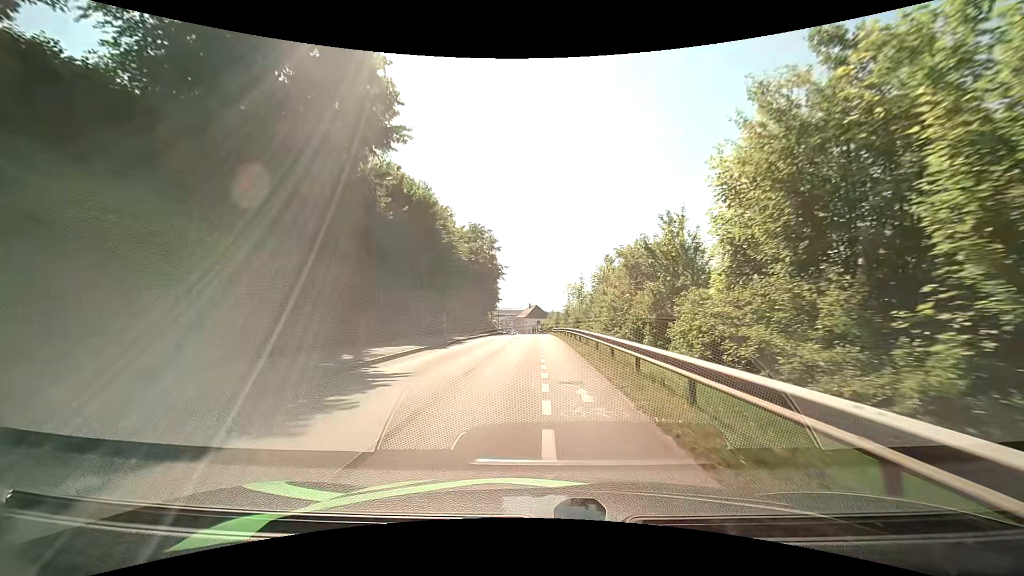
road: residential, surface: asphalt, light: Day
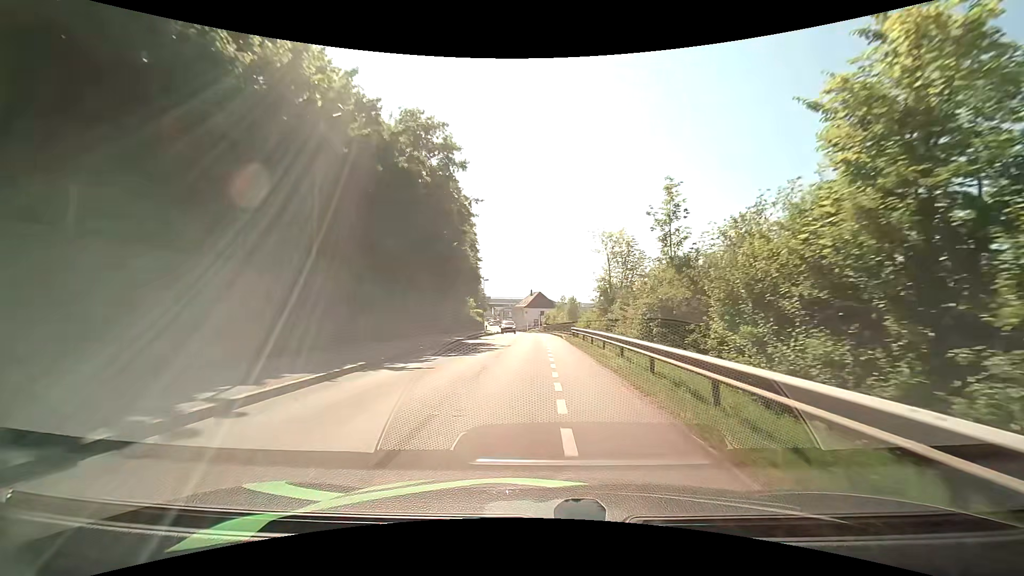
(0.0, +36.3) m; 0°
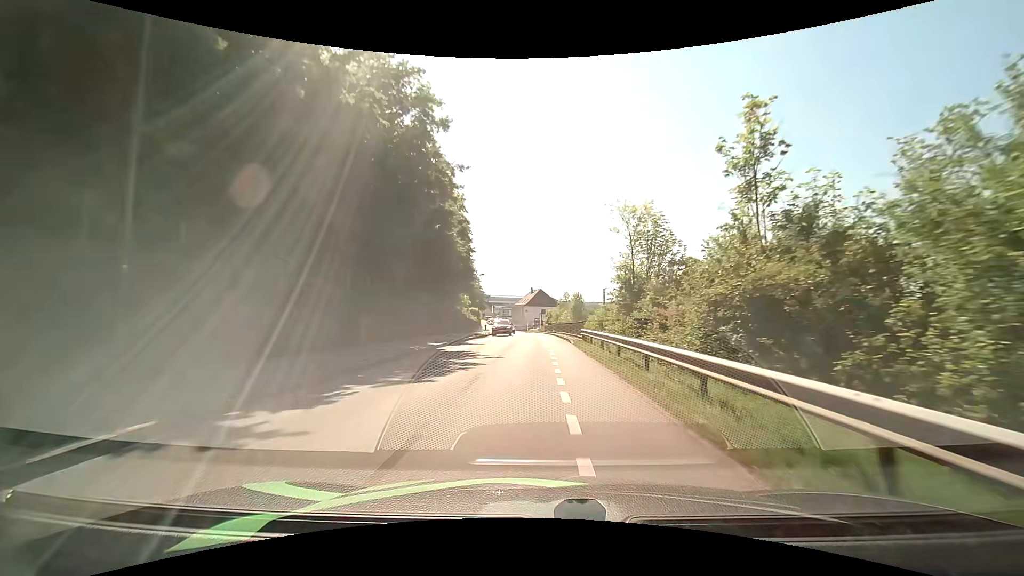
(0.0, +7.4) m; 0°
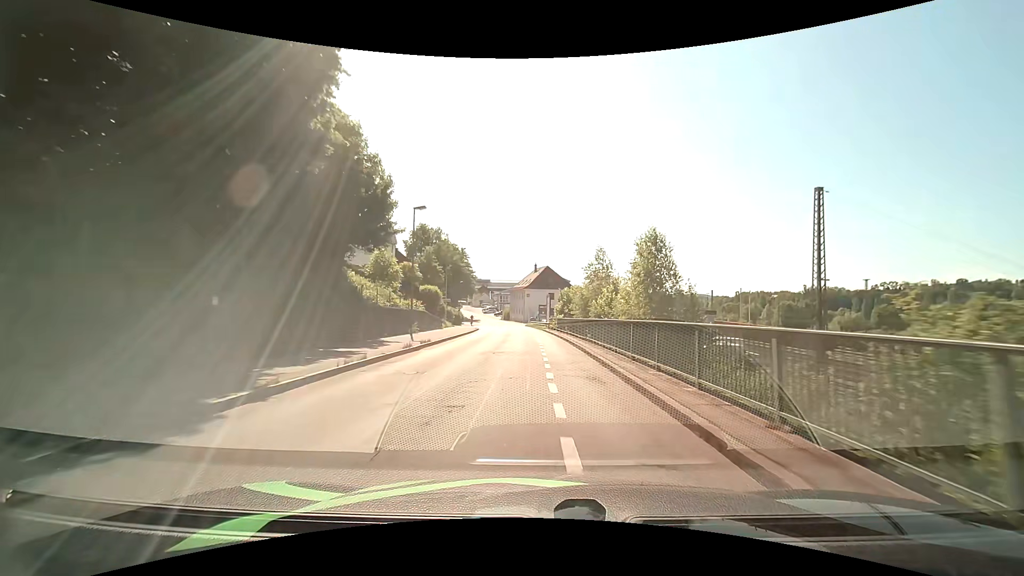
(0.0, +37.7) m; 0°
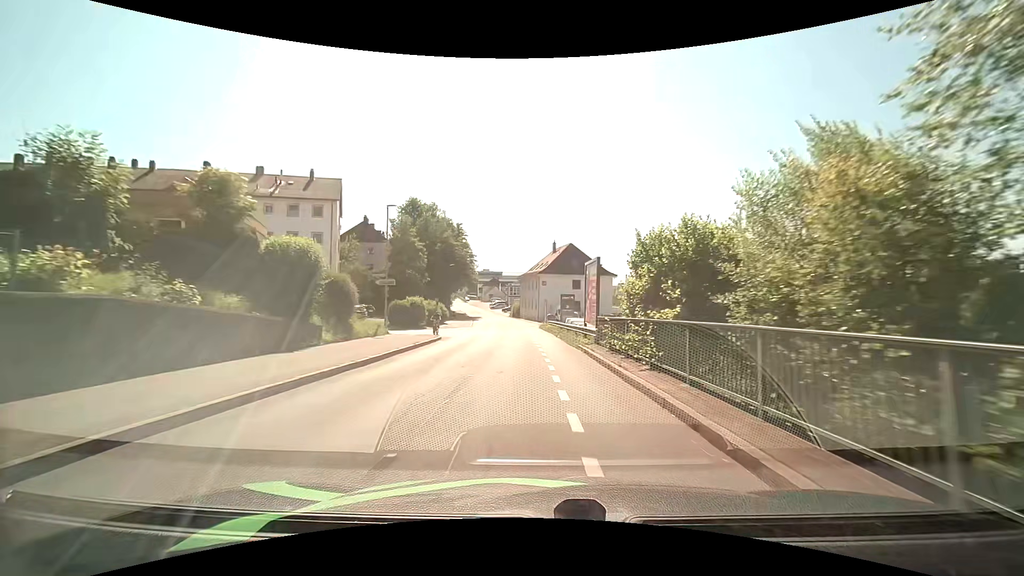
(-0.8, +29.0) m; -3°
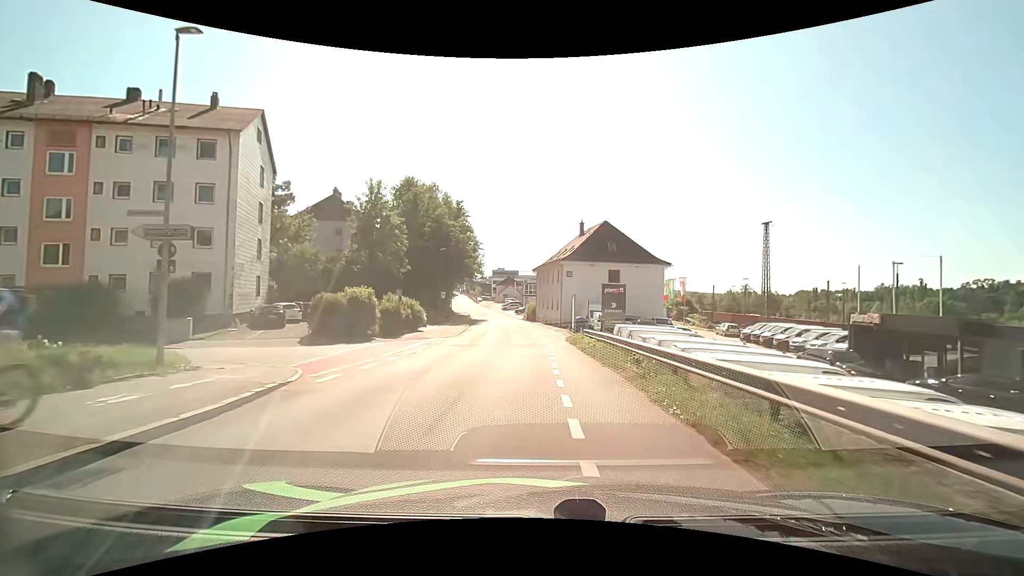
(-0.4, +20.3) m; -2°
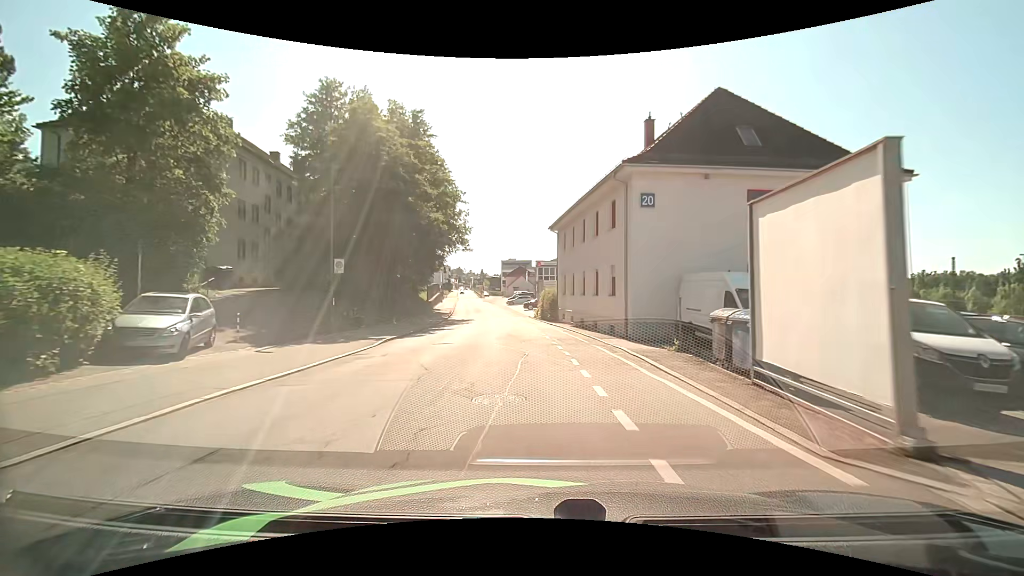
(-0.3, +32.4) m; -1°
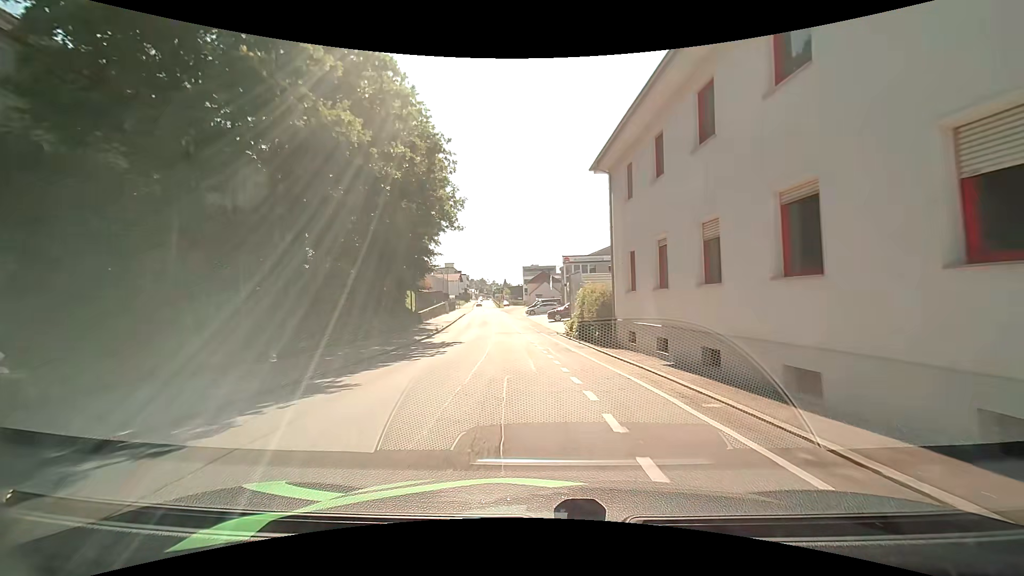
(-0.6, +18.8) m; -2°
(0, +10) (-1, +20) (-2, +30) (-3, +40) (-5, +50) (-6, +60) (-7, +70) (-9, +79) (-10, +89) (-11, +99) m
